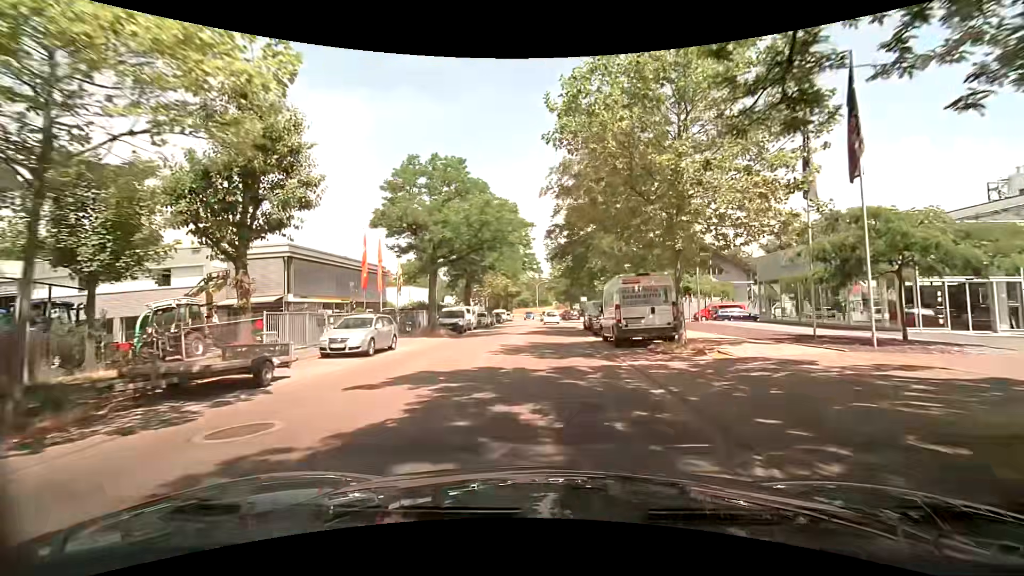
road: unclassified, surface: asphalt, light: Day
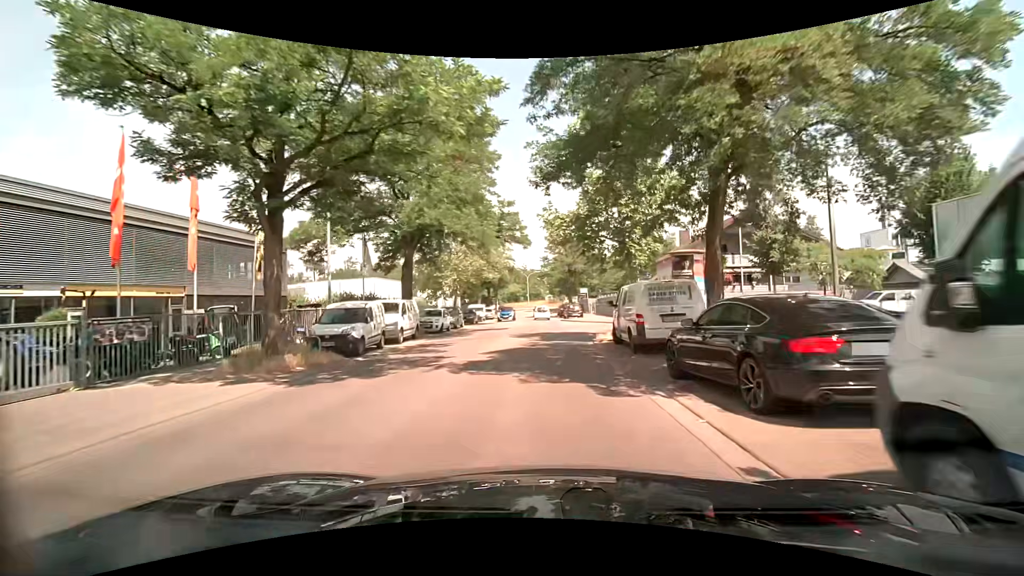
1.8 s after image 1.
(0.0, +18.0) m; 0°
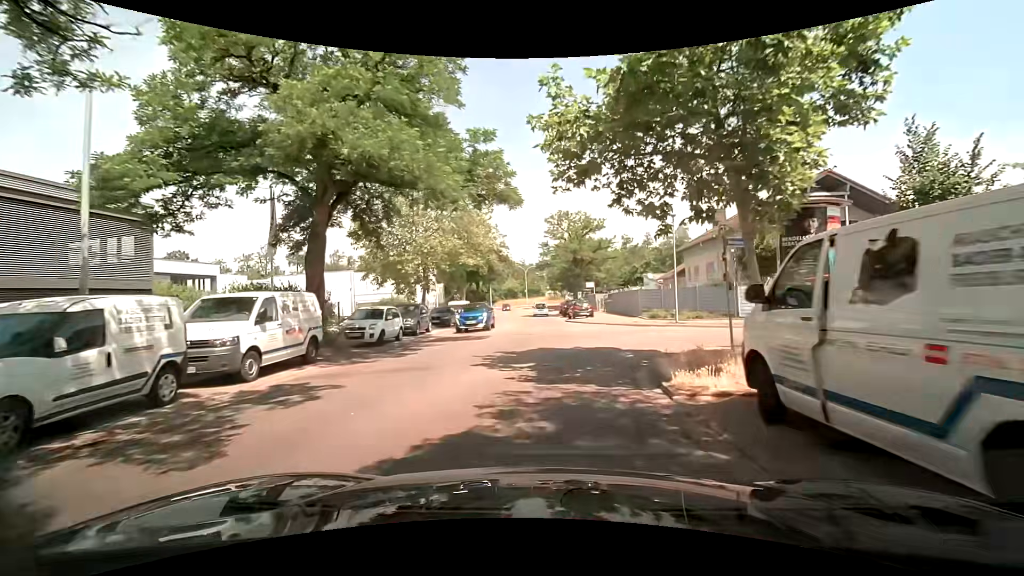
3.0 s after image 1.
(0.0, +11.0) m; 0°
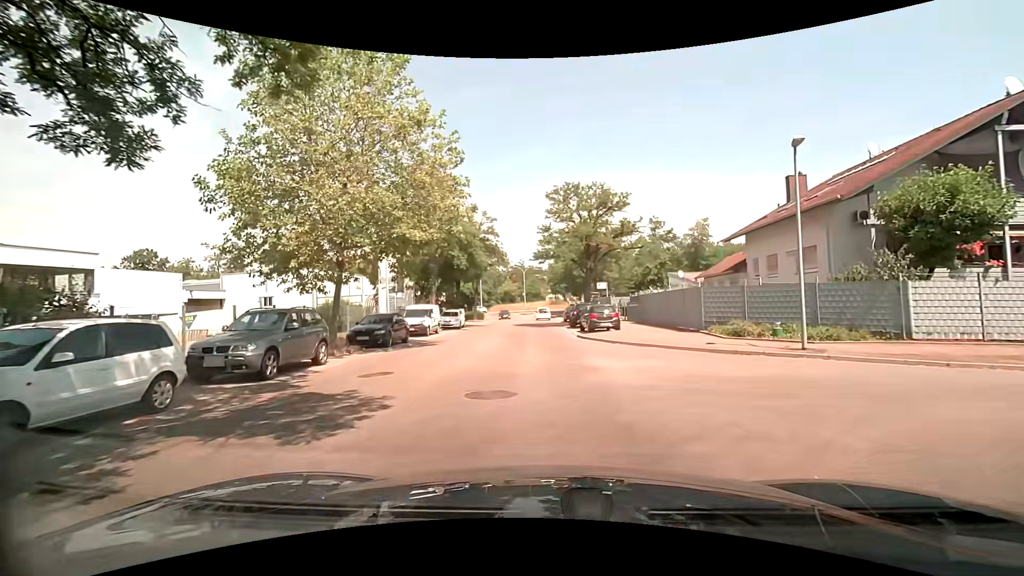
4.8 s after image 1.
(-0.3, +13.4) m; -1°
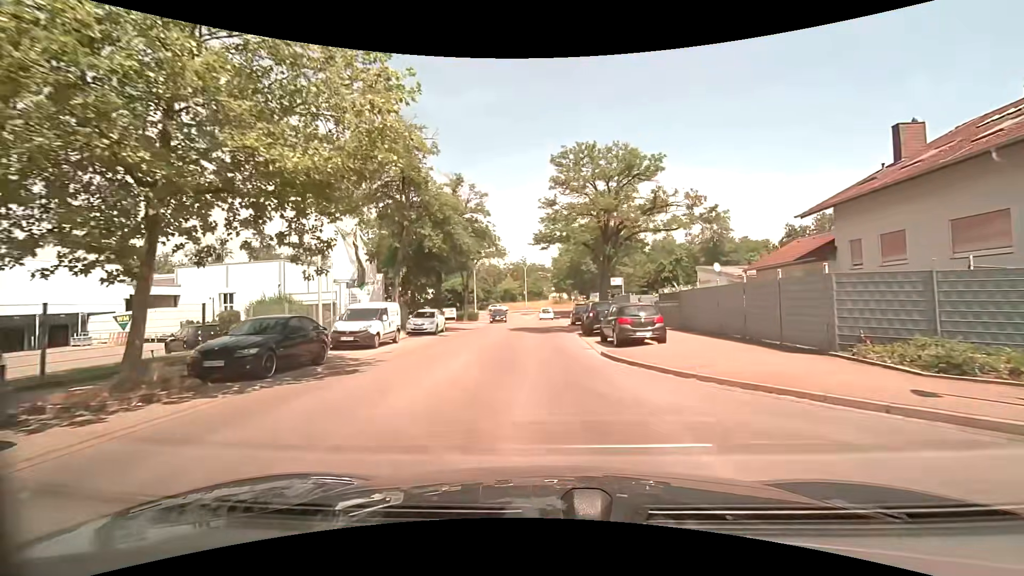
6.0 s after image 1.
(+0.1, +9.5) m; +1°
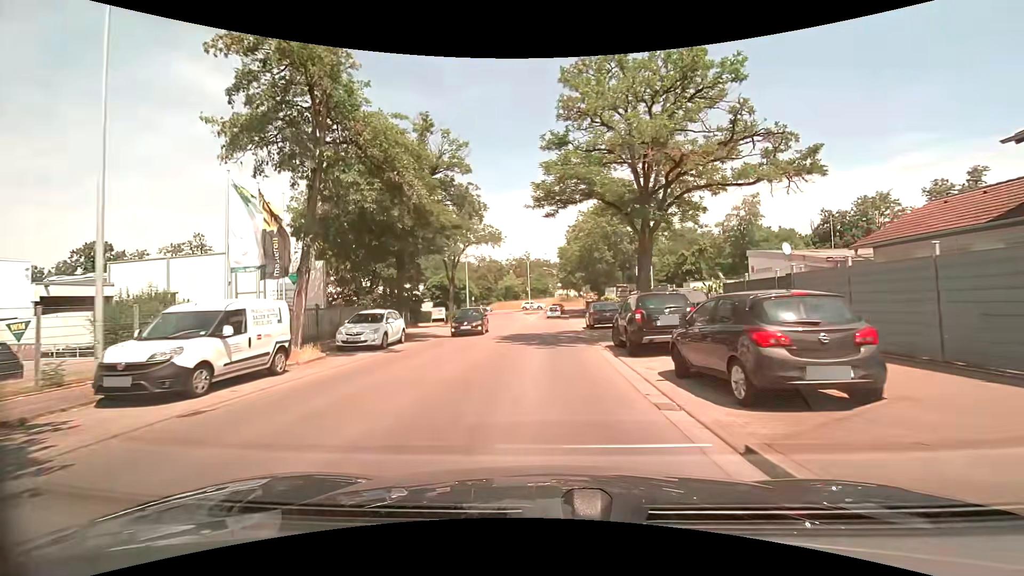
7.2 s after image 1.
(-0.1, +10.5) m; -1°
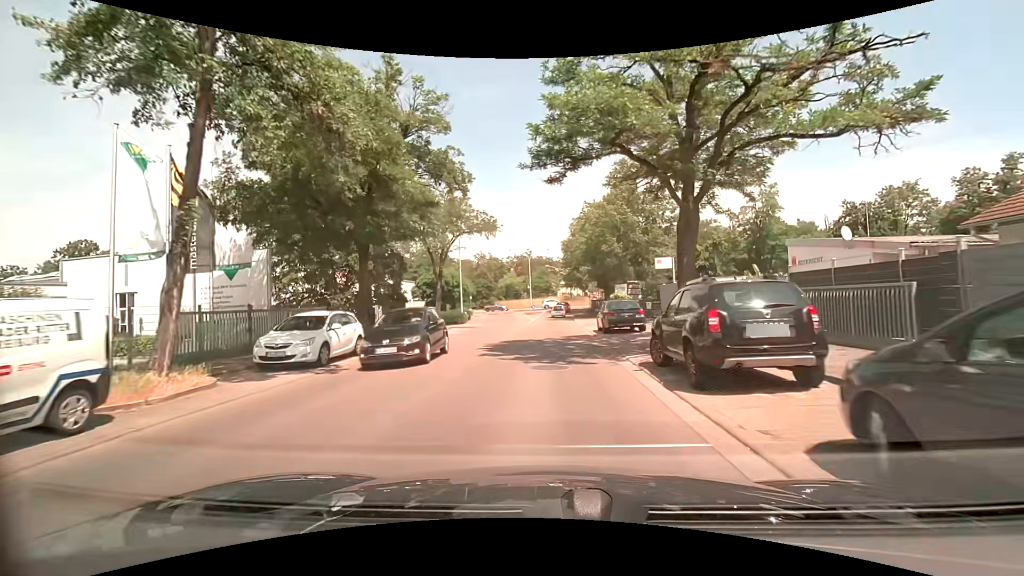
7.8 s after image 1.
(0.0, +5.4) m; -1°
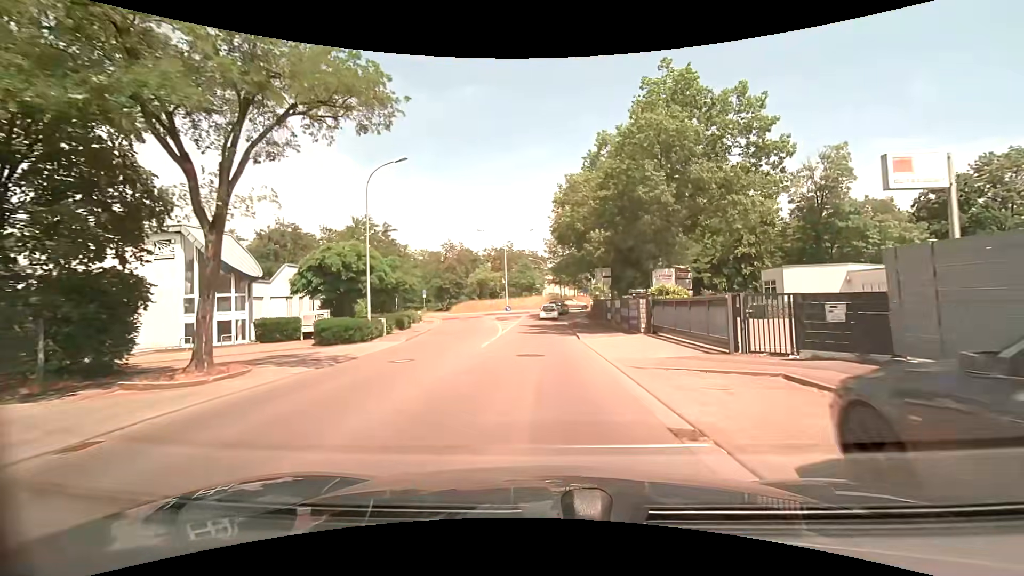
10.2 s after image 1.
(+0.2, +21.8) m; +2°
(0, +10) (0, +20) (0, +30) (0, +40) (0, +50) (+2, +60) (+7, +68) (+15, +74) (+25, +77) (+35, +78) m
